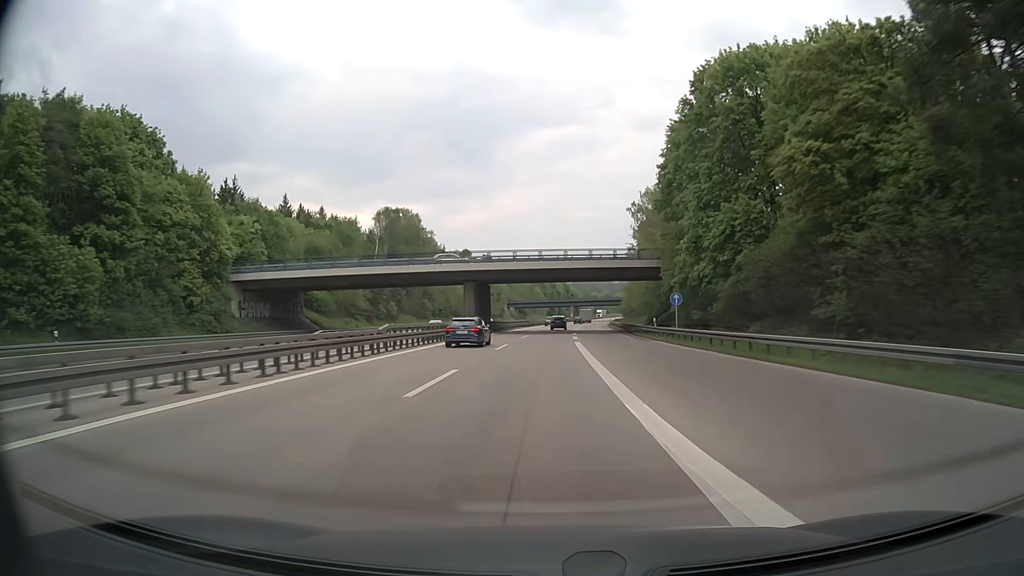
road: motorway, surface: asphalt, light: Day
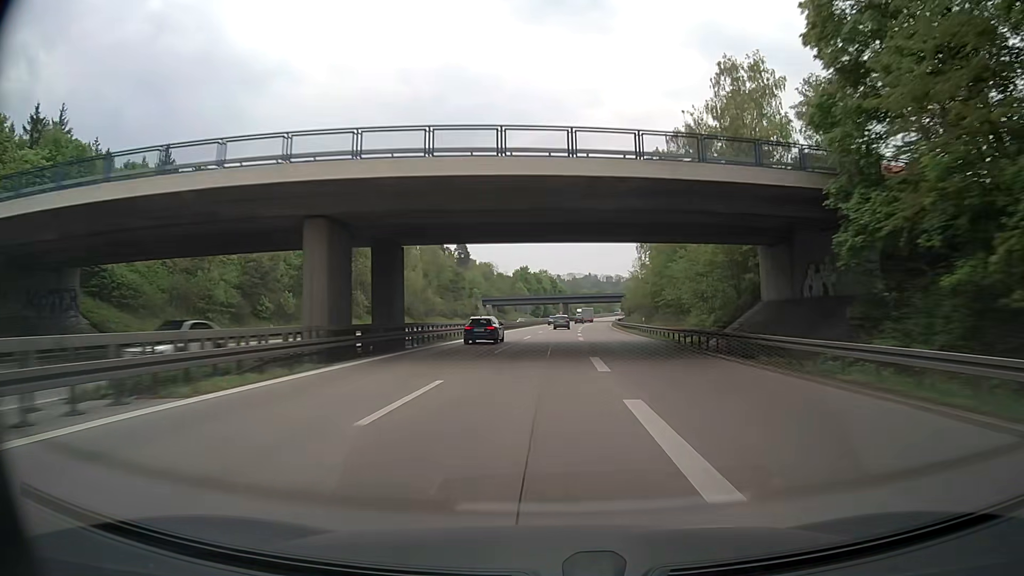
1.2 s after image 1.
(+0.4, +39.4) m; +1°
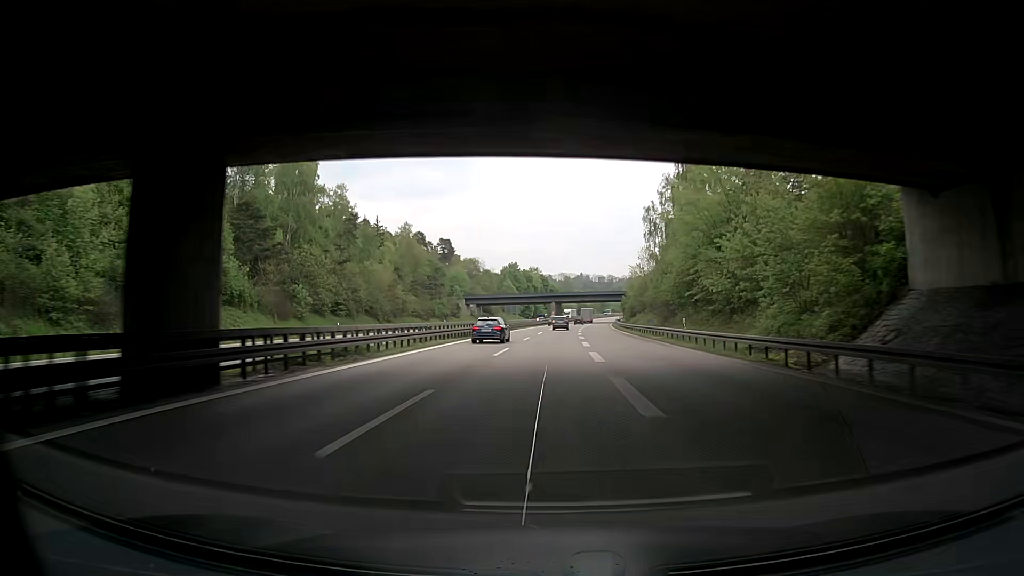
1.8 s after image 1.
(+0.1, +19.7) m; +1°
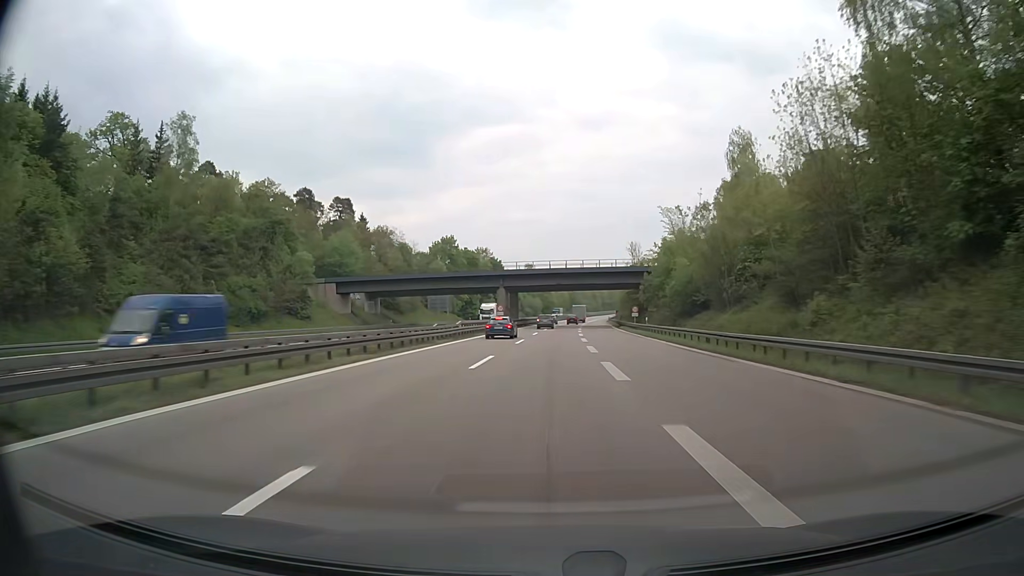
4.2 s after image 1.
(+2.3, +79.2) m; +3°
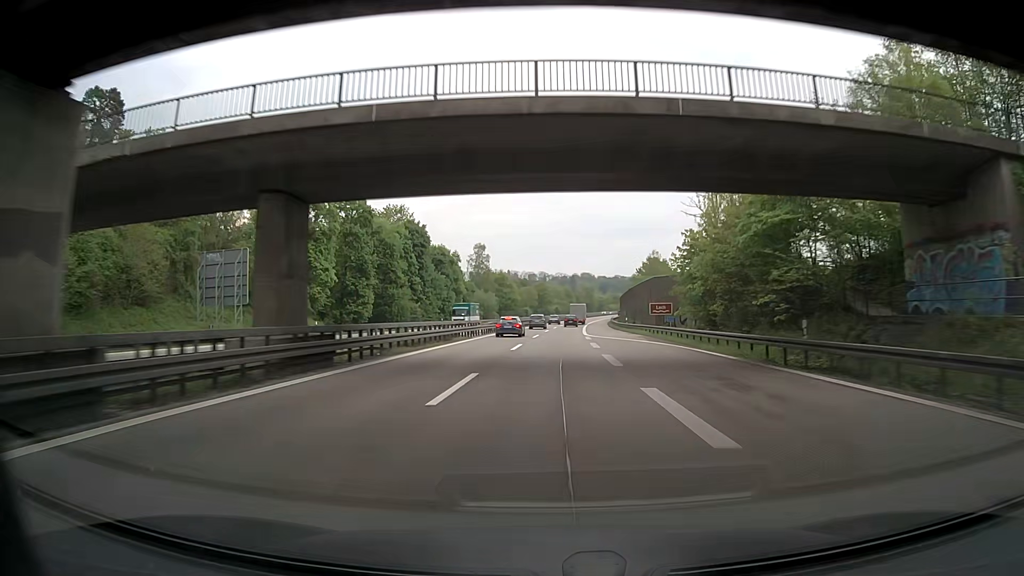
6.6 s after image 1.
(+2.1, +79.8) m; +3°
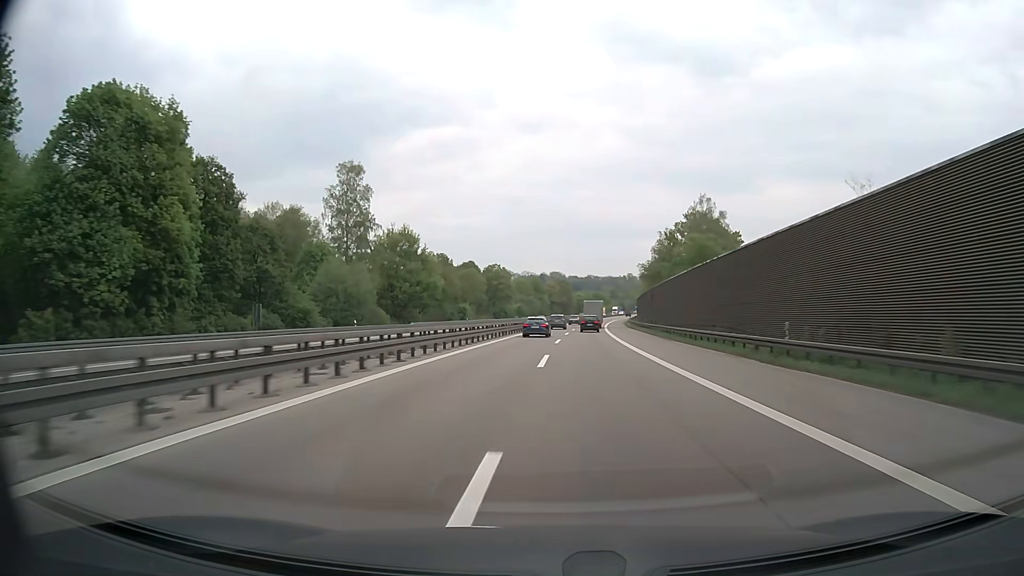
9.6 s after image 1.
(+2.1, +100.0) m; +3°
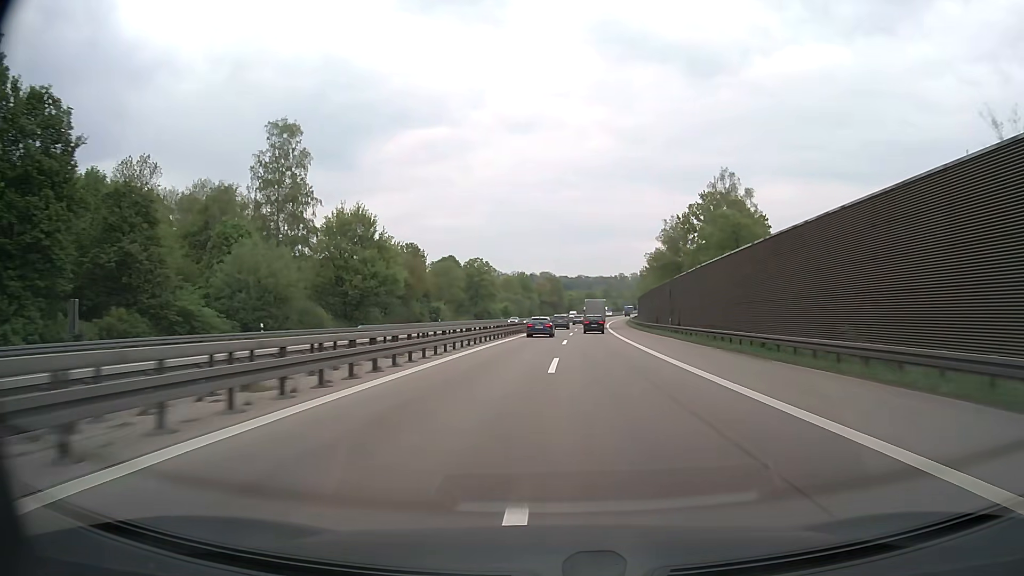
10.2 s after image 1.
(+0.2, +20.0) m; +1°
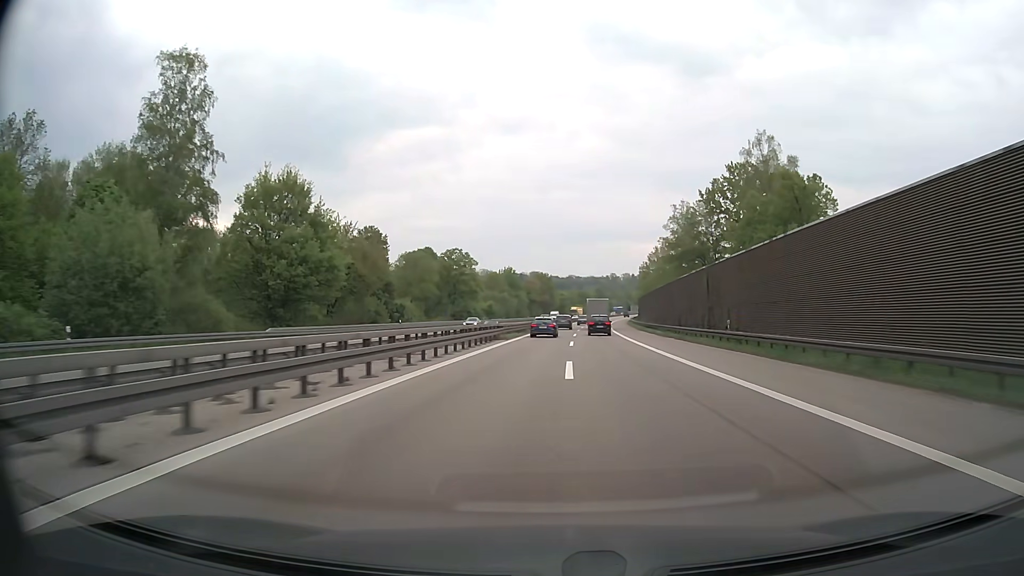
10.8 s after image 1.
(+0.1, +20.0) m; +1°
(0, +10) (0, +20) (0, +30) (+1, +40) (+1, +50) (+1, +60) (+2, +70) (+2, +80) (+3, +90) (+4, +100) m
